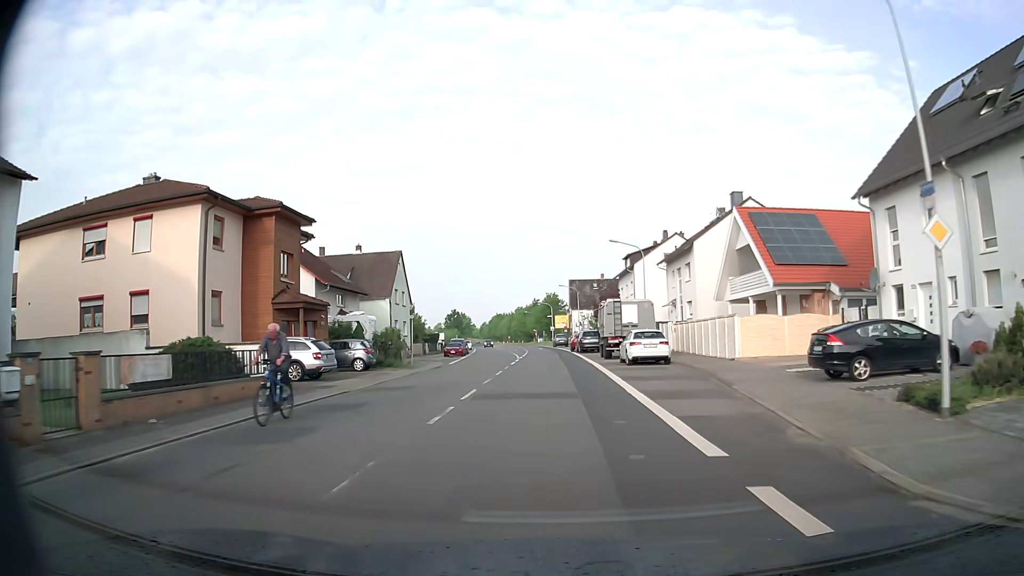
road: tertiary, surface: asphalt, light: Day
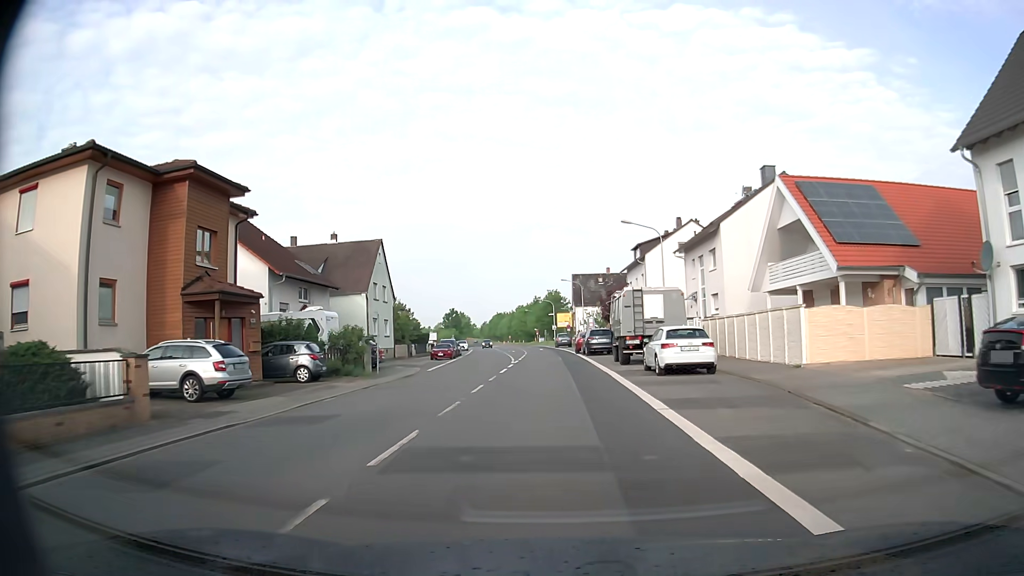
(0.0, +7.5) m; 0°
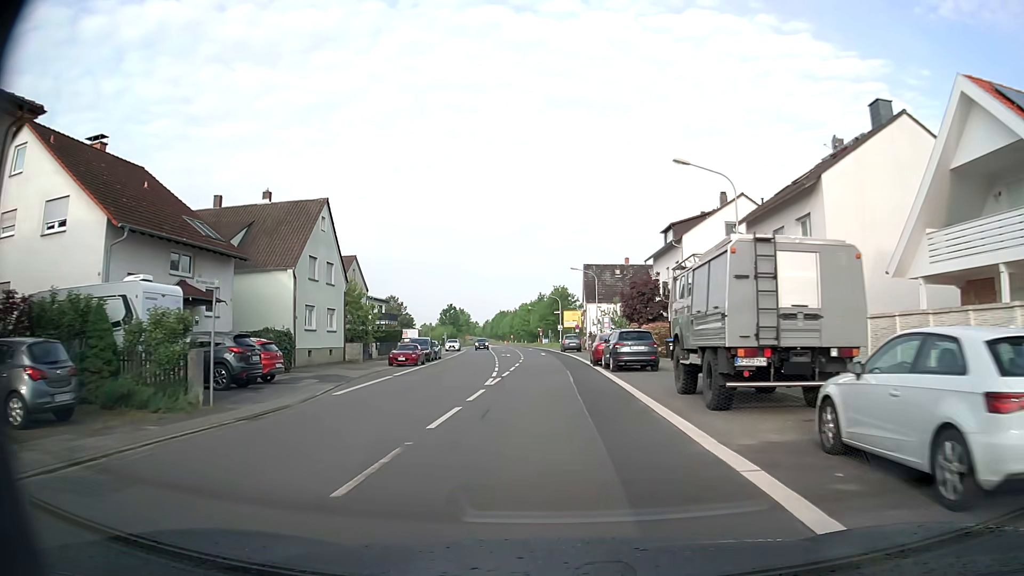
(0.0, +14.9) m; -1°
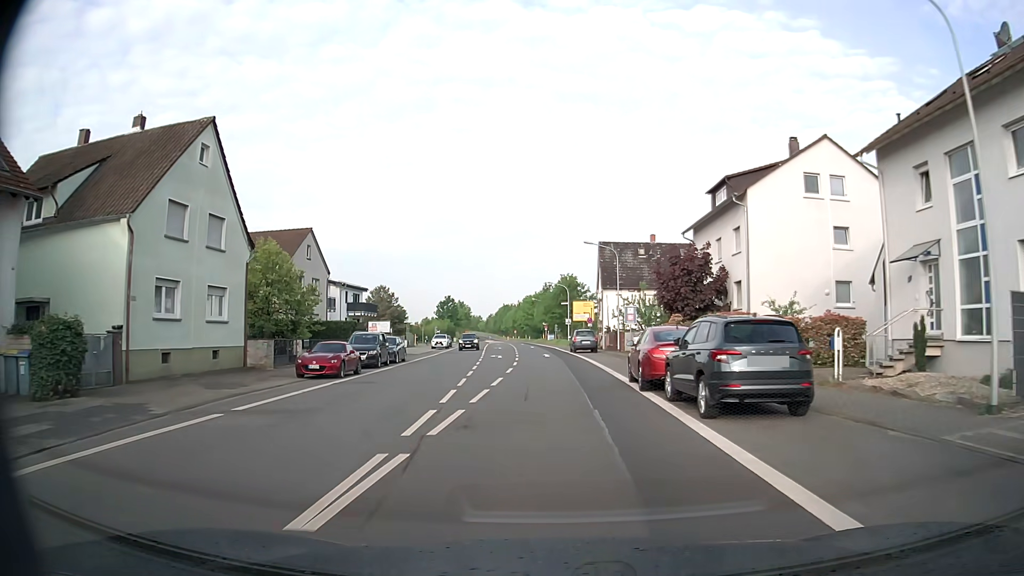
(0.0, +14.9) m; 0°
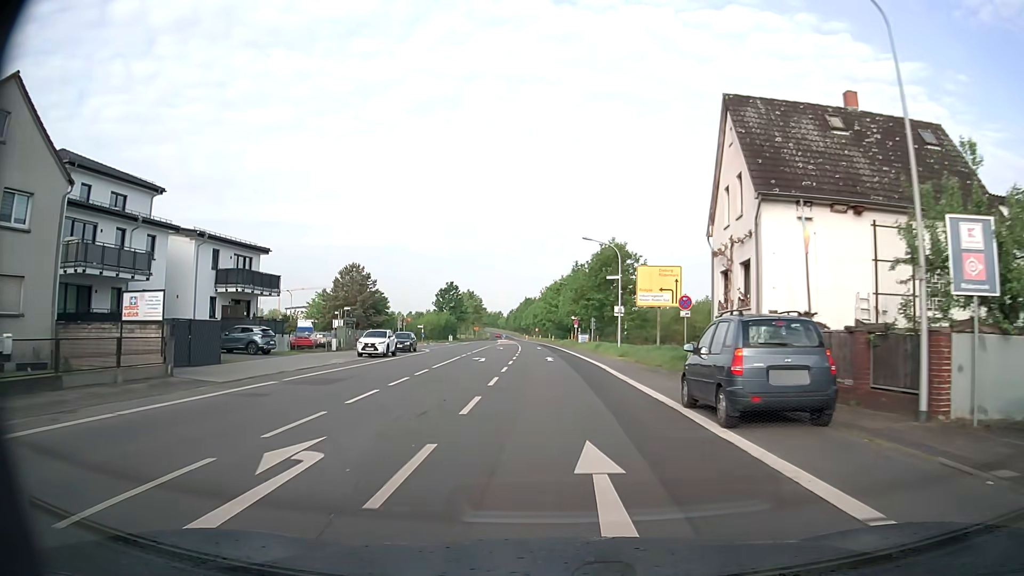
(-0.8, +37.5) m; -2°
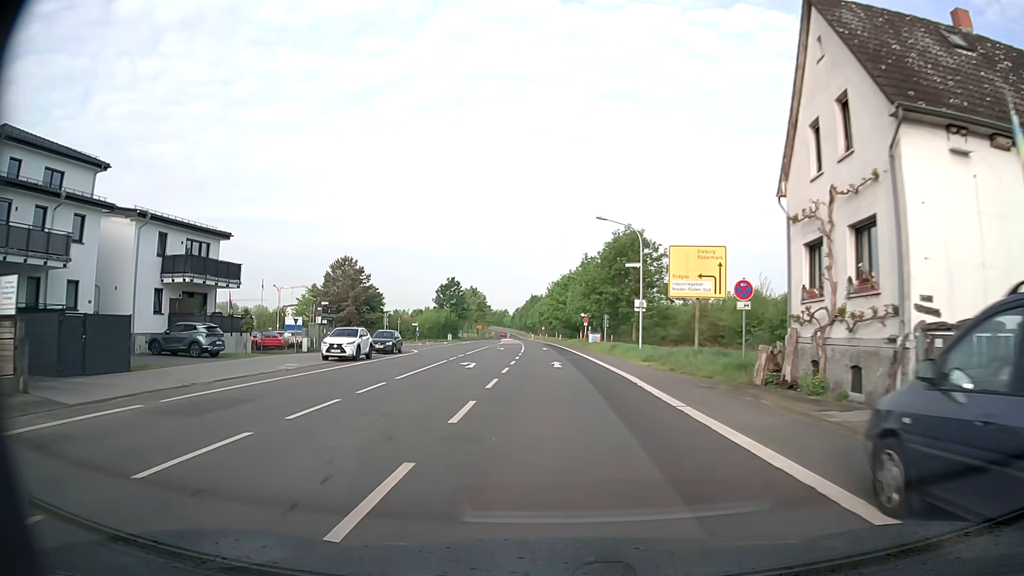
(-0.1, +7.6) m; -1°
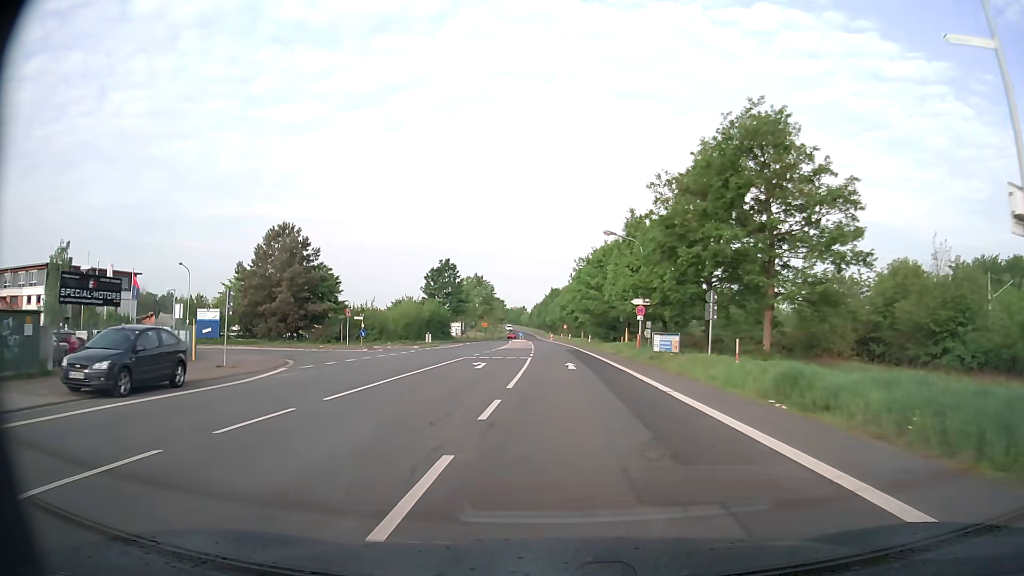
(-0.7, +30.5) m; -2°
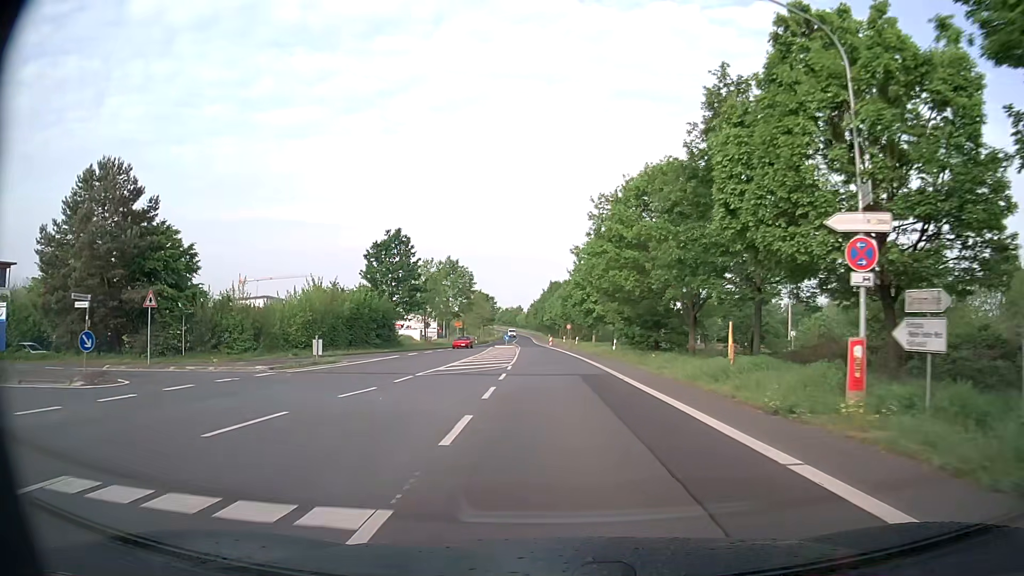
(-0.2, +31.1) m; 0°
(0, +10) (0, +20) (0, +30) (-1, +40) (-1, +50) (-1, +60) (-2, +70) (-3, +80) (-3, +90) (-4, +100) m
